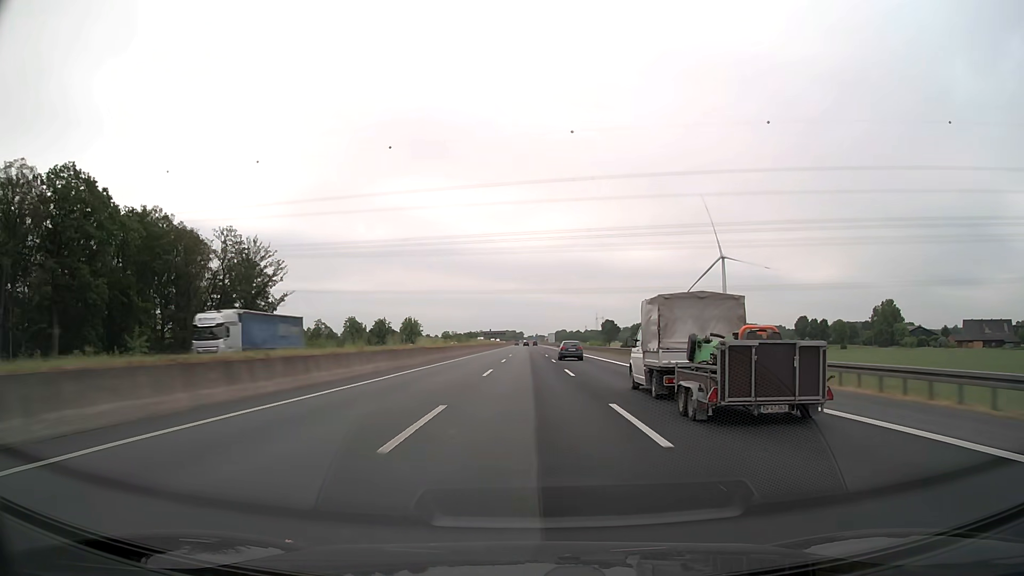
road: motorway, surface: asphalt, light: Day
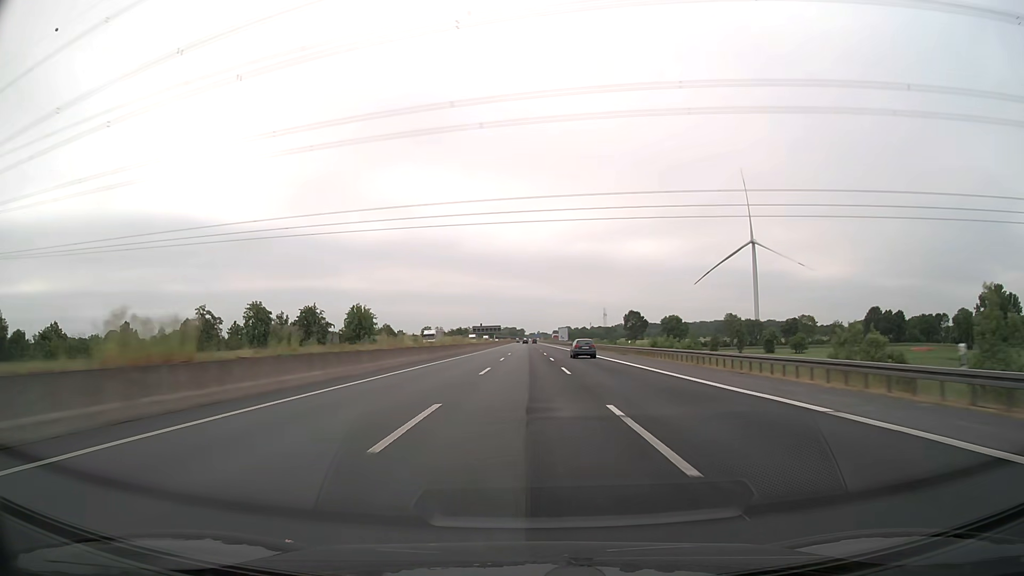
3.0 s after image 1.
(+0.2, +93.1) m; 0°
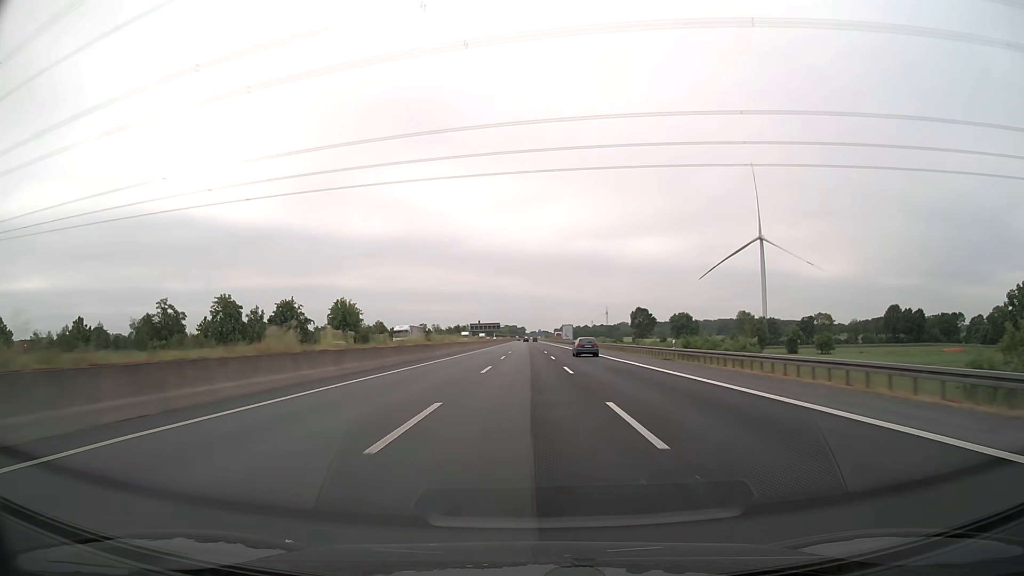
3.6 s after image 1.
(0.0, +18.8) m; 0°
(0, +10) (0, +20) (0, +30) (0, +40) (0, +50) (0, +60) (0, +70) (0, +80) (0, +90) (0, +100) m
